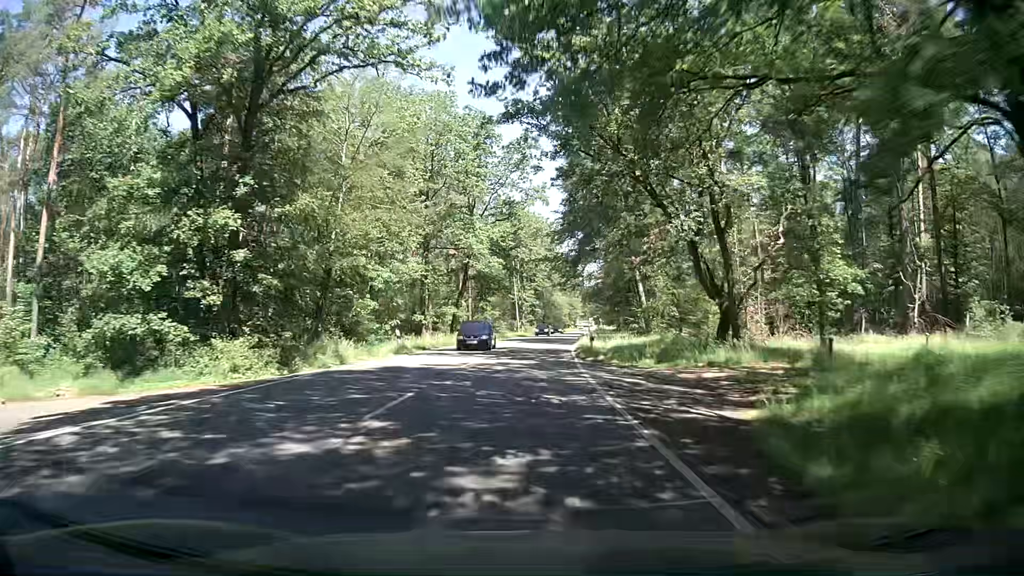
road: secondary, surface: asphalt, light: Day
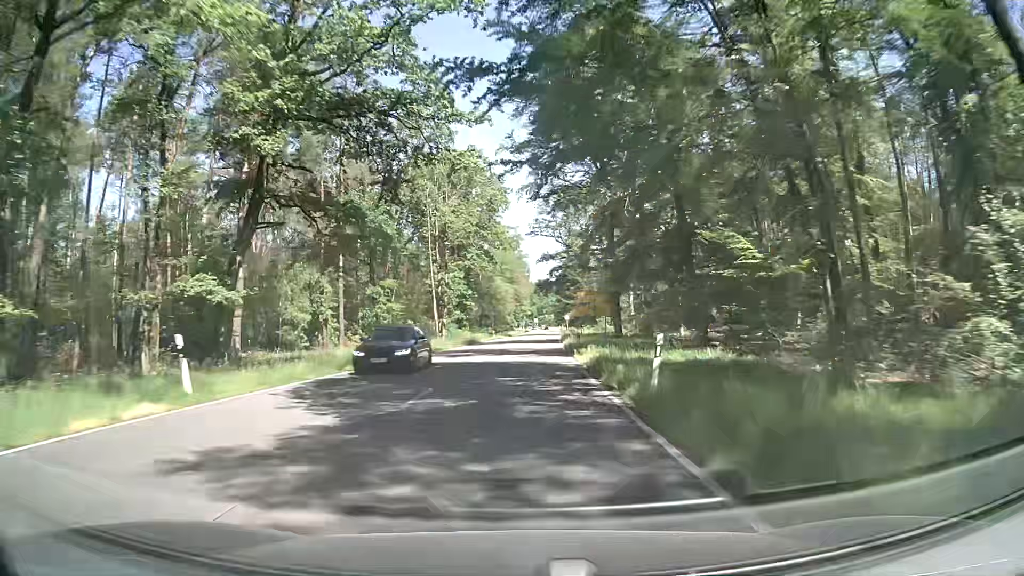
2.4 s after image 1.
(+2.2, +45.7) m; +5°
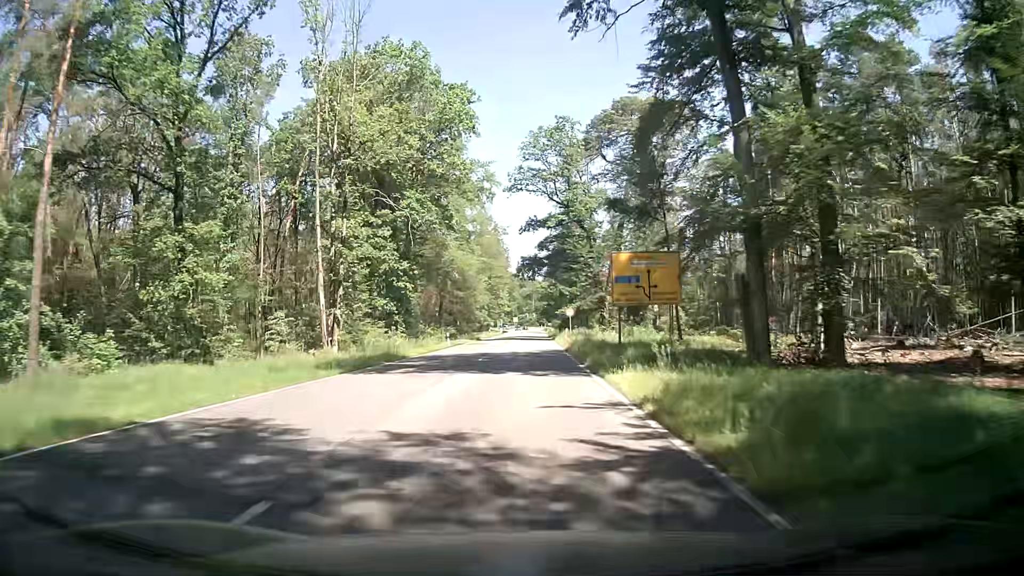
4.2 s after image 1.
(+1.0, +34.3) m; +2°
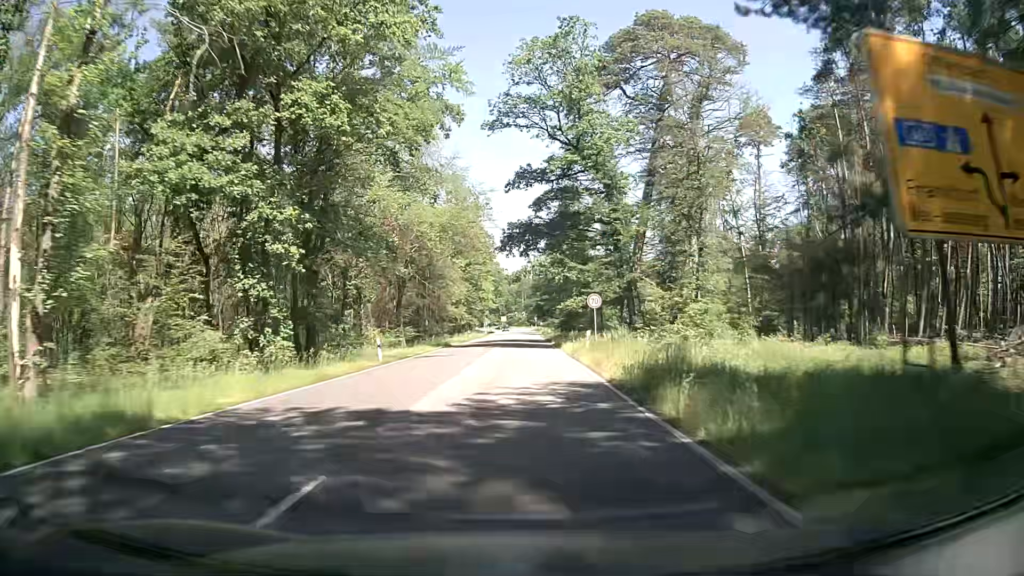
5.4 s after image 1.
(+0.4, +22.9) m; +2°
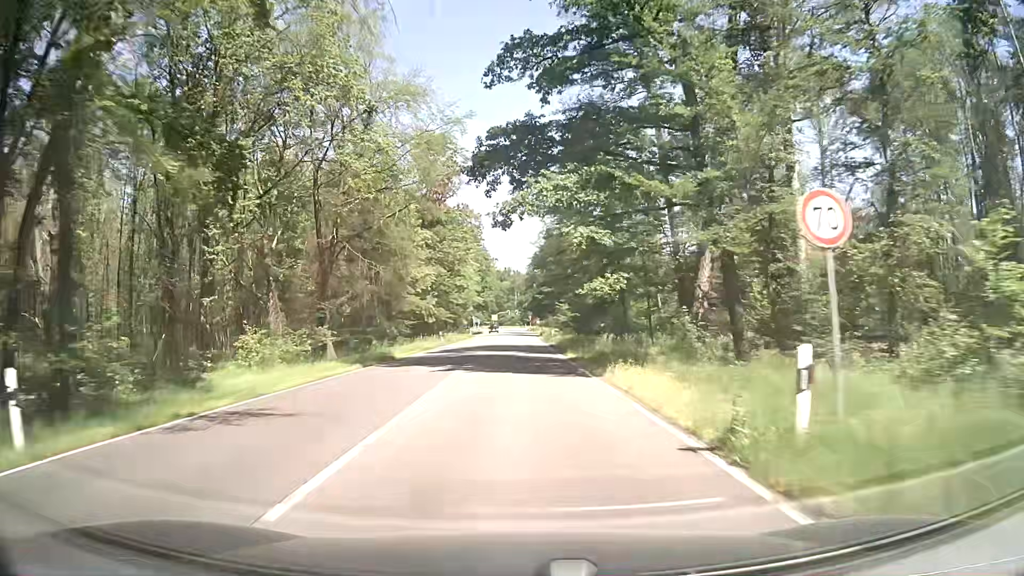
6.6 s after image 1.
(+0.1, +22.9) m; 0°
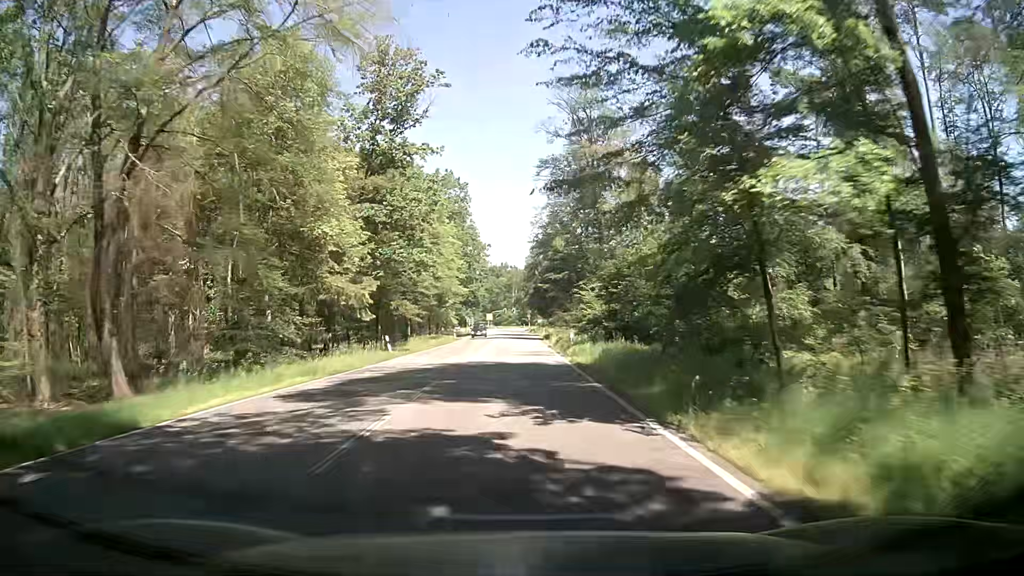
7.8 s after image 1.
(+0.3, +22.9) m; +1°
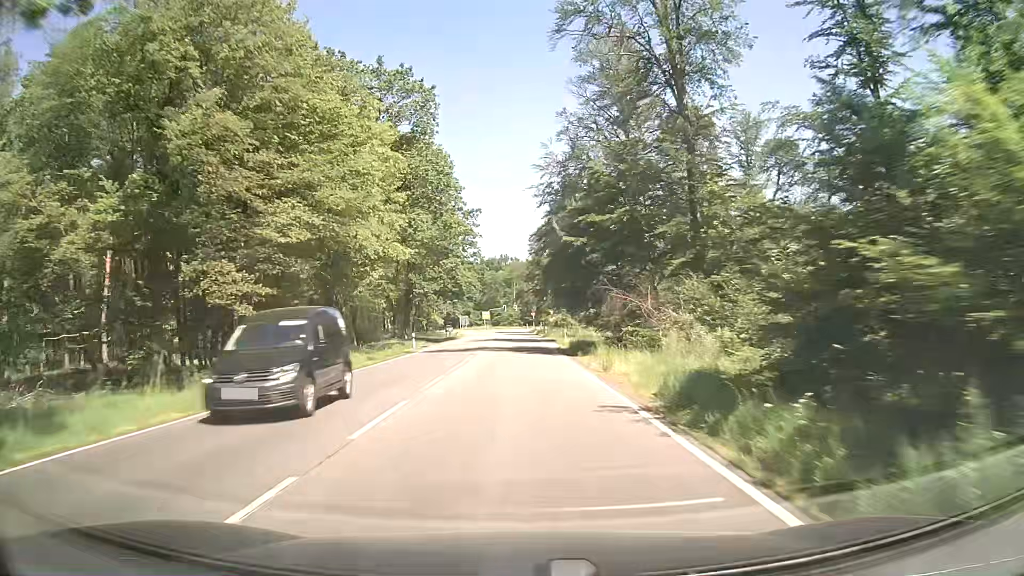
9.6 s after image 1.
(0.0, +34.3) m; 0°
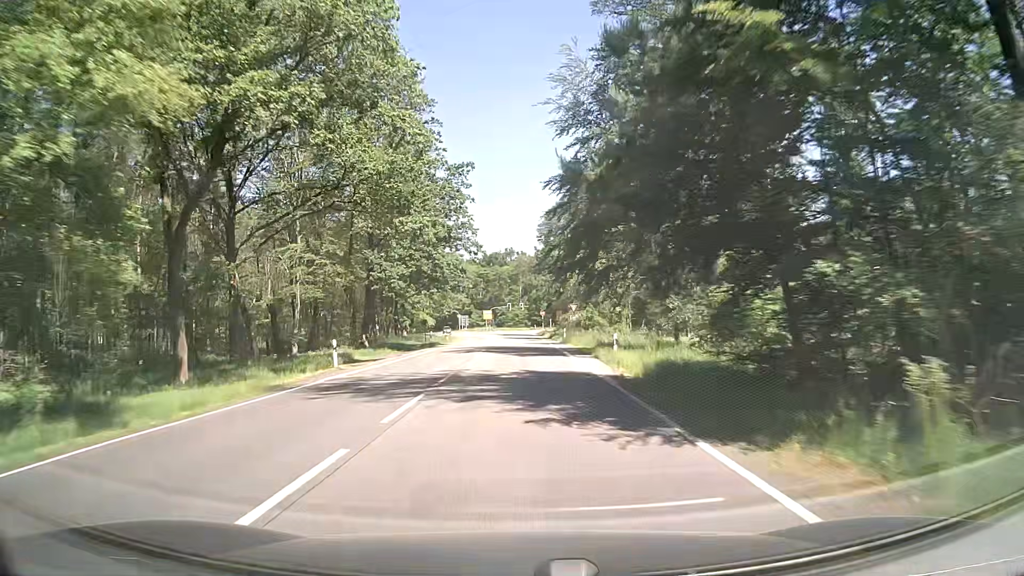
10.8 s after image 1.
(0.0, +22.9) m; 0°
(0, +10) (0, +20) (0, +30) (0, +40) (0, +50) (0, +60) (0, +70) (0, +80) (-1, +90) (-1, +100) m
